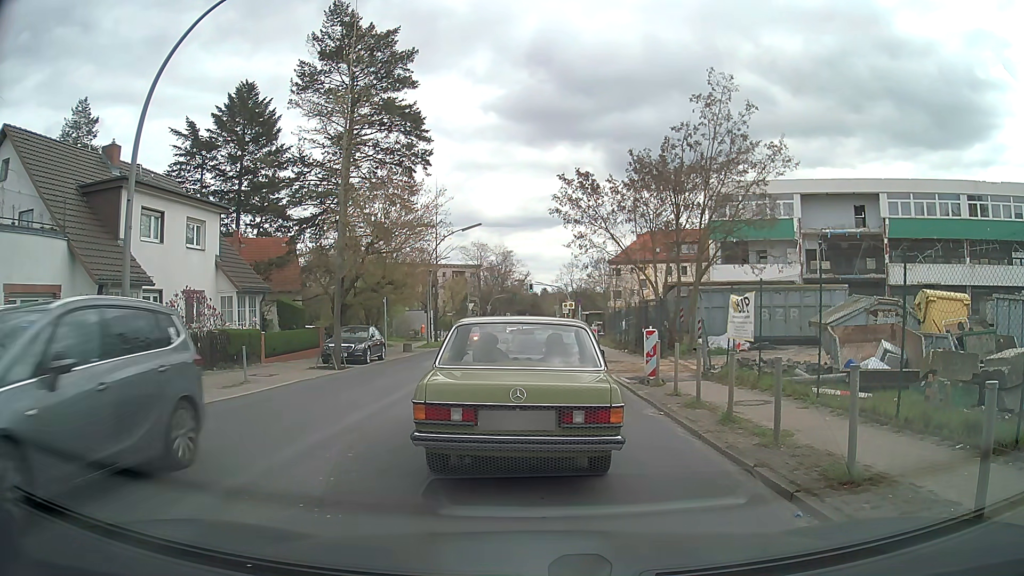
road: tertiary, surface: asphalt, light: Day
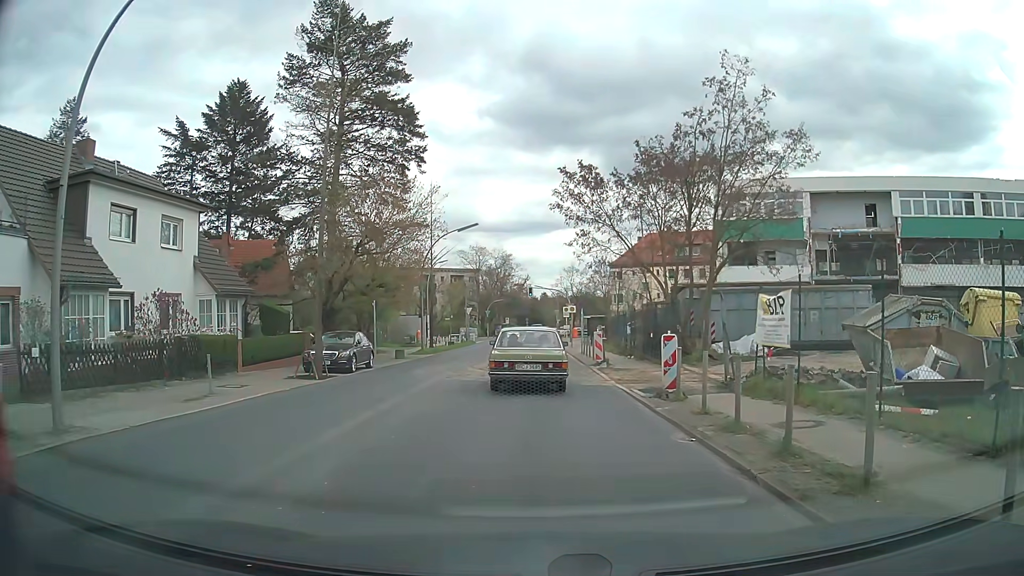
(0.0, +2.3) m; +1°
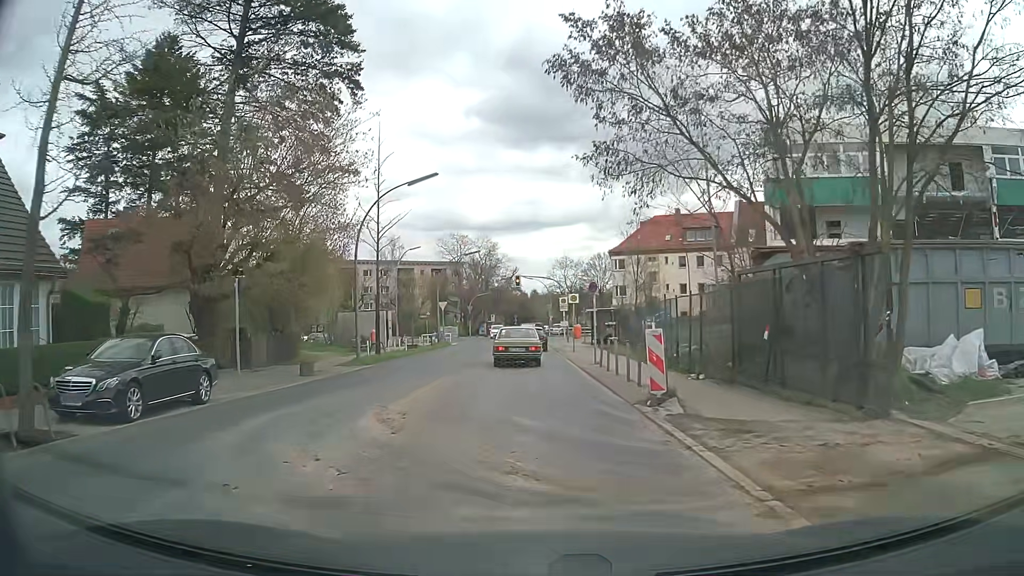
(+0.1, +14.0) m; 0°
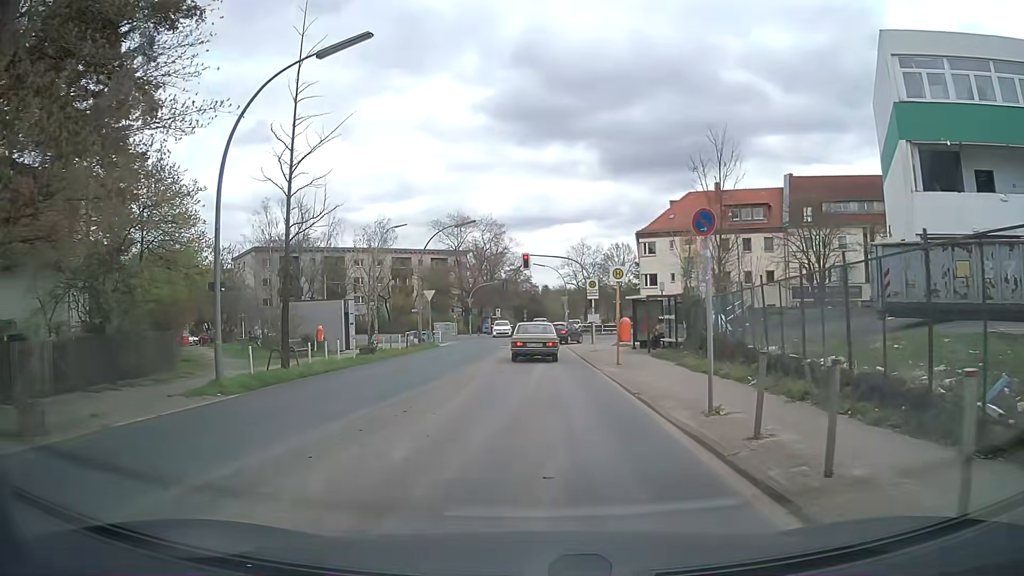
(-0.2, +14.3) m; -1°
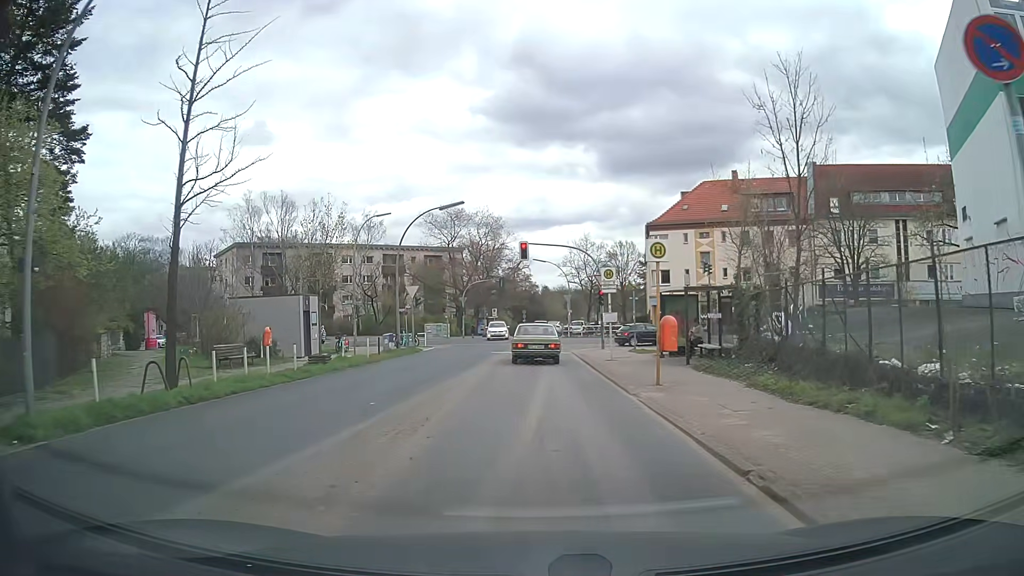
(0.0, +6.7) m; 0°
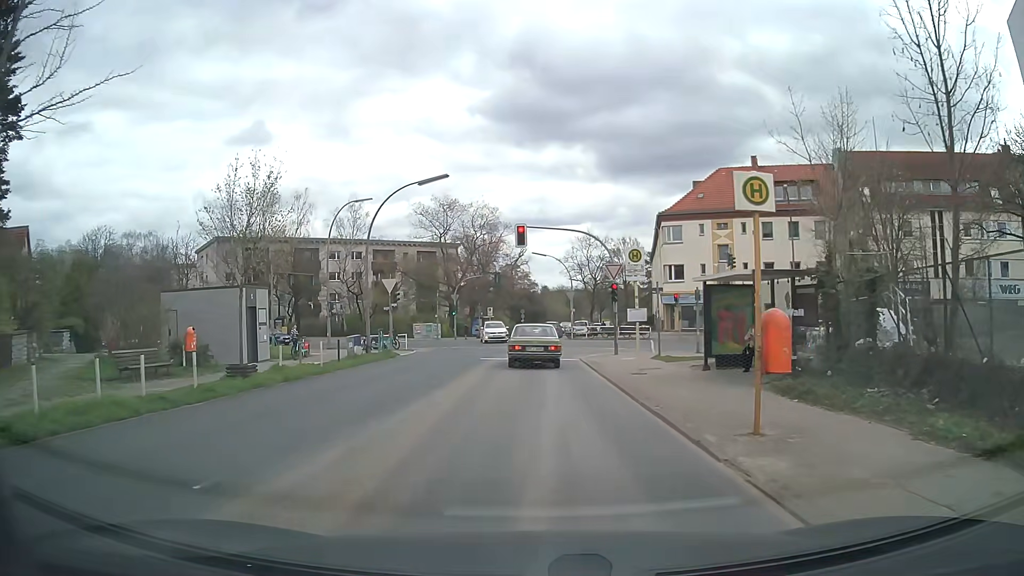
(0.0, +6.3) m; +1°
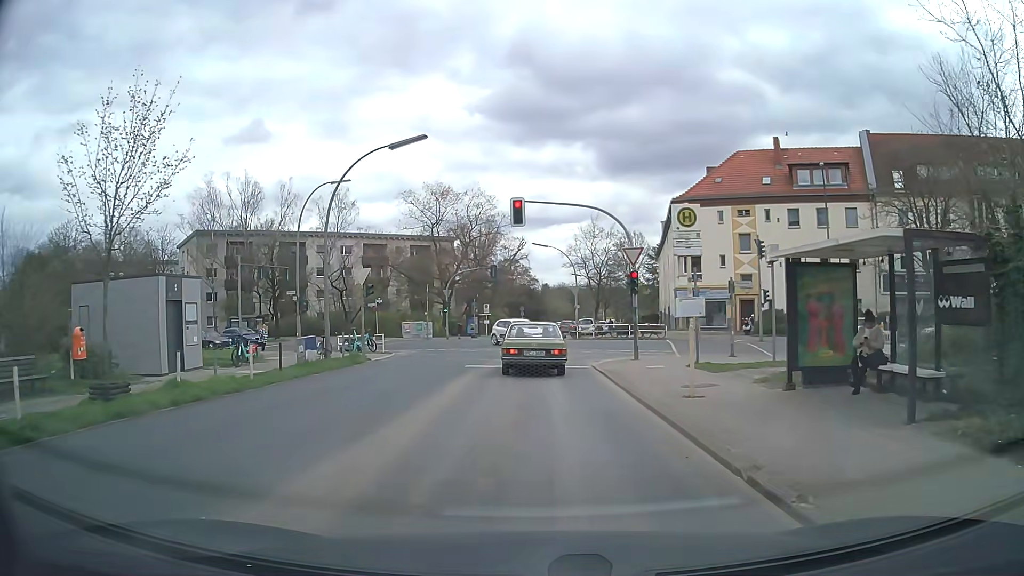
(-0.1, +5.9) m; -1°
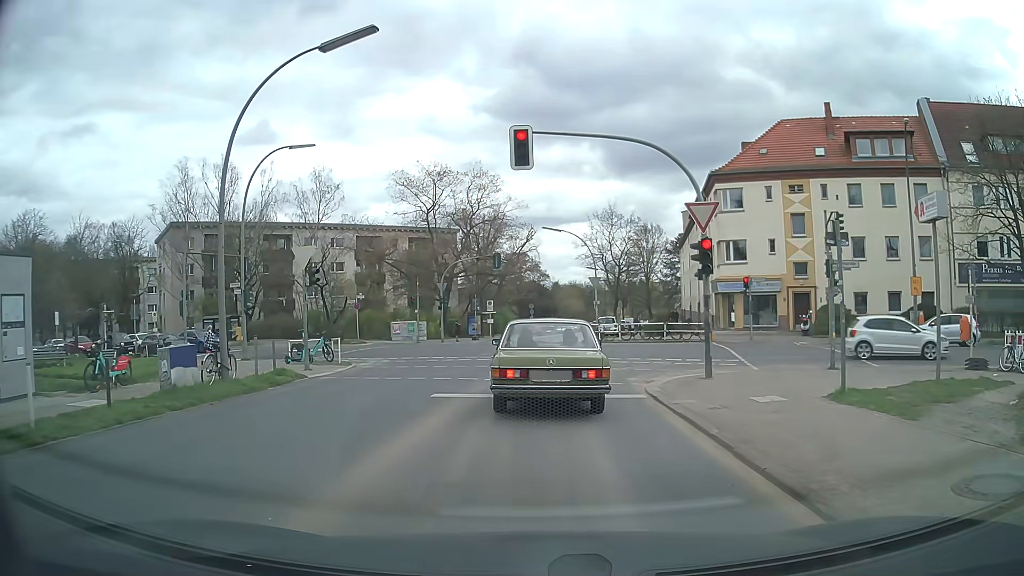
(-0.1, +8.7) m; 0°
